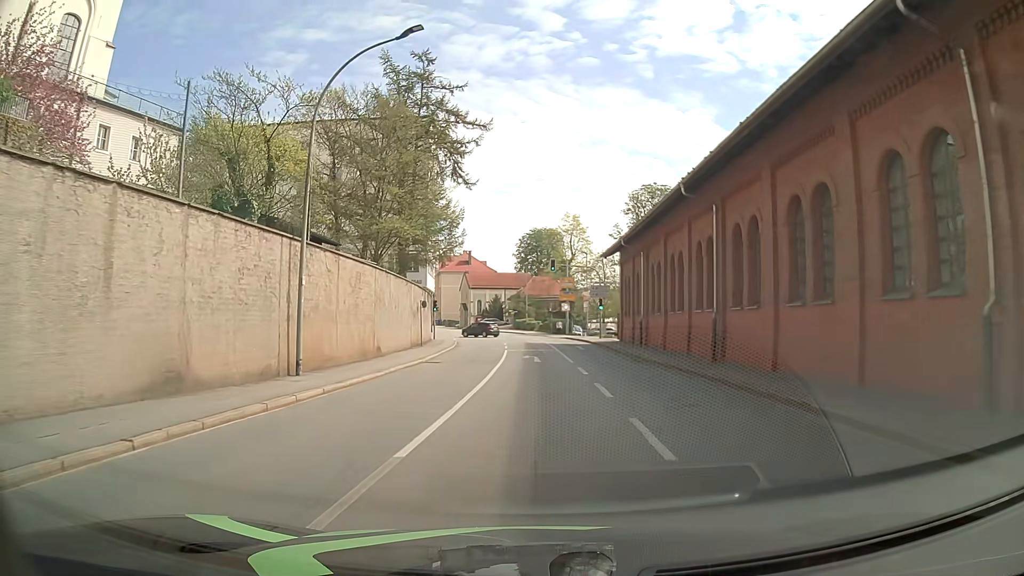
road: tertiary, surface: asphalt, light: Day
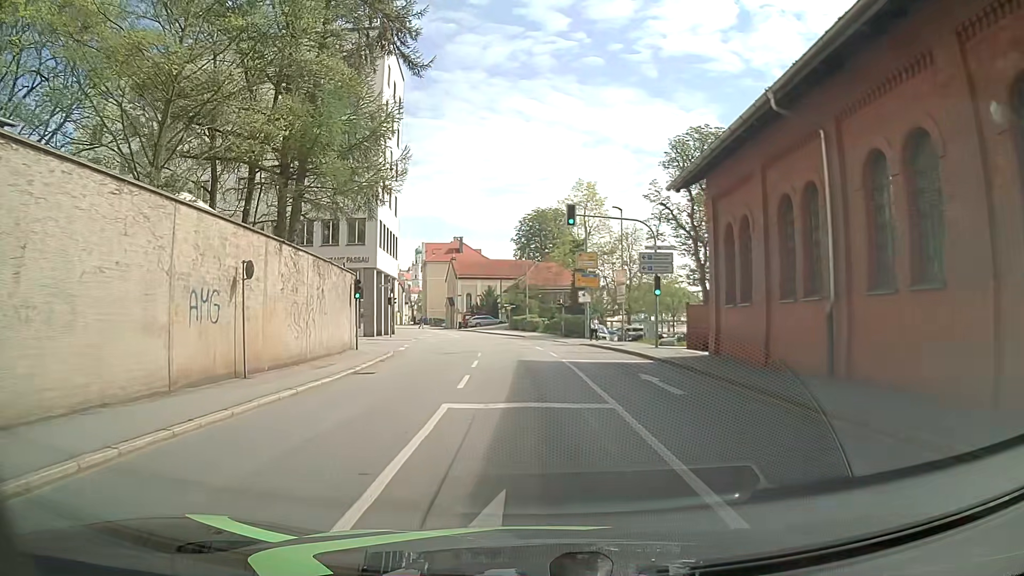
(+0.4, +24.3) m; +1°
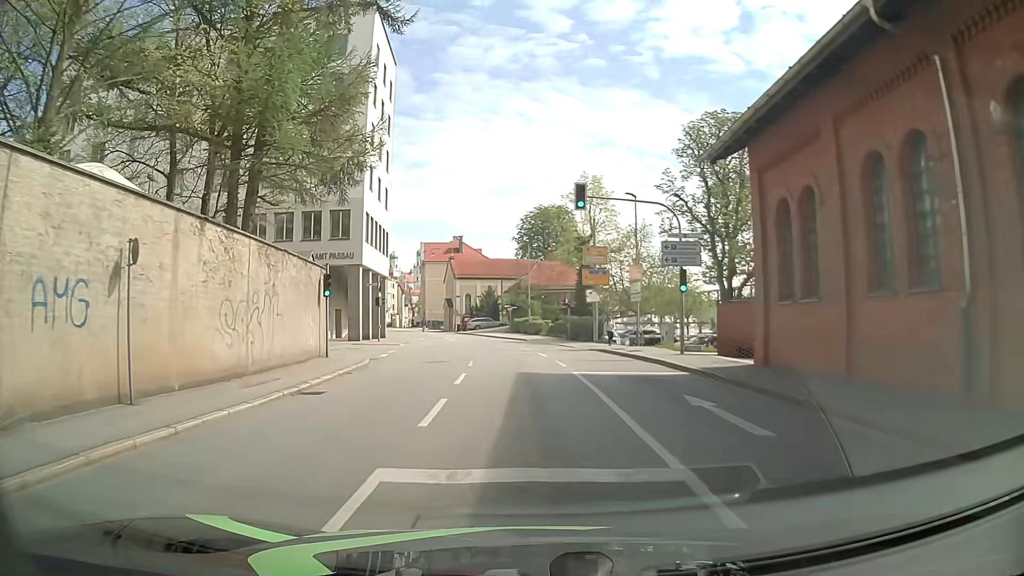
(0.0, +4.8) m; 0°
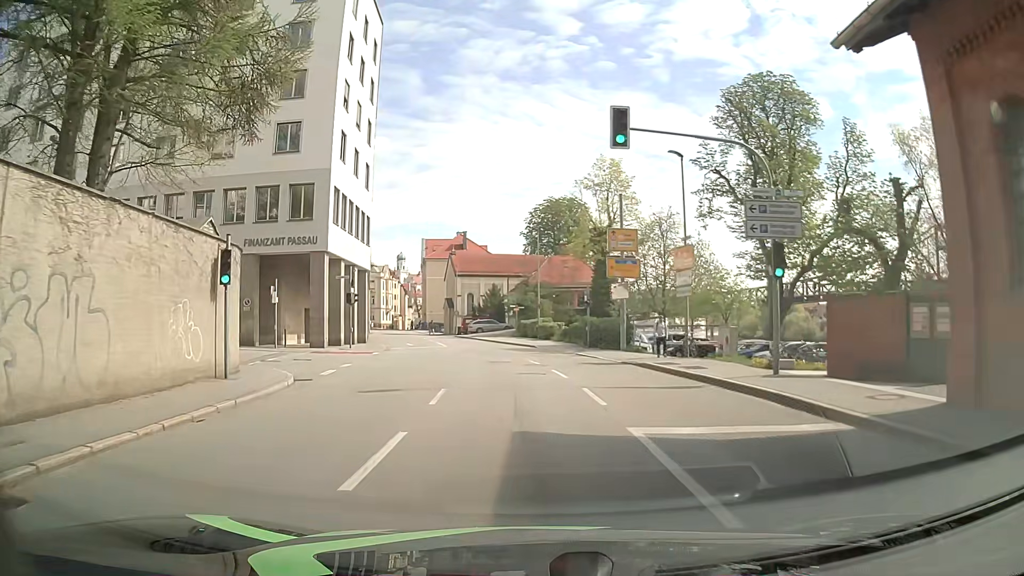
(-0.1, +9.3) m; -1°
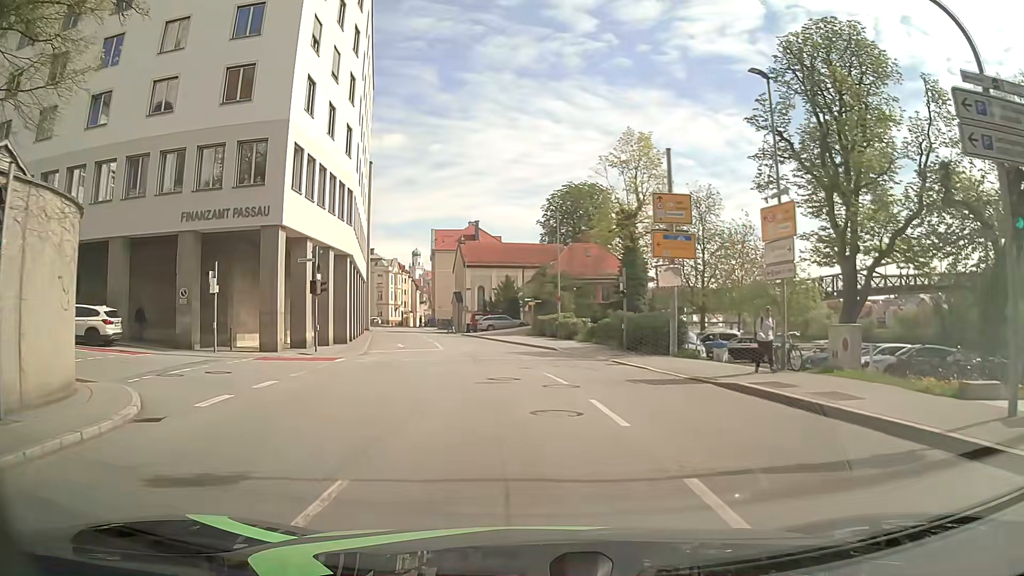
(-0.1, +8.6) m; -2°
